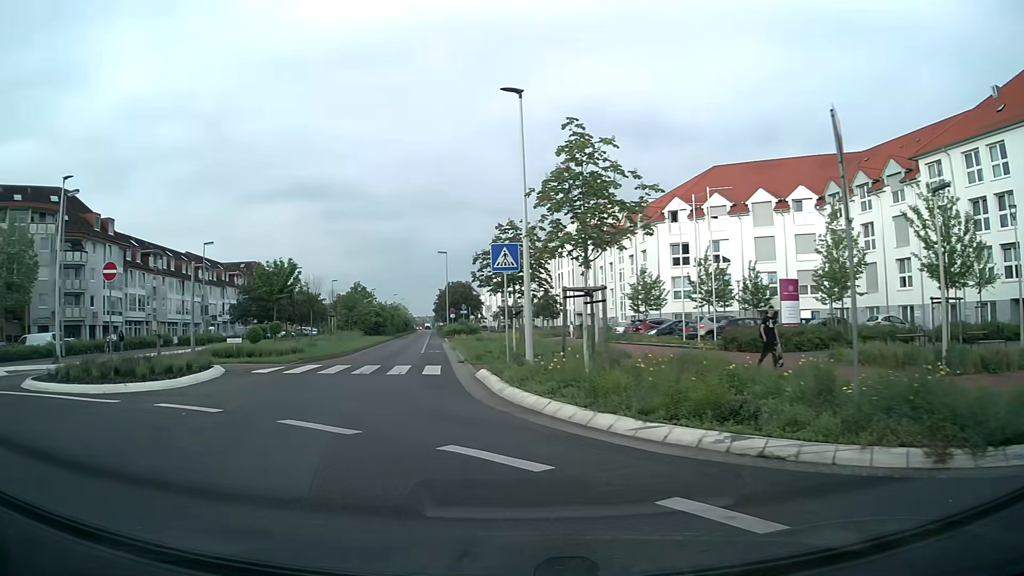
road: secondary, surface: asphalt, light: Day
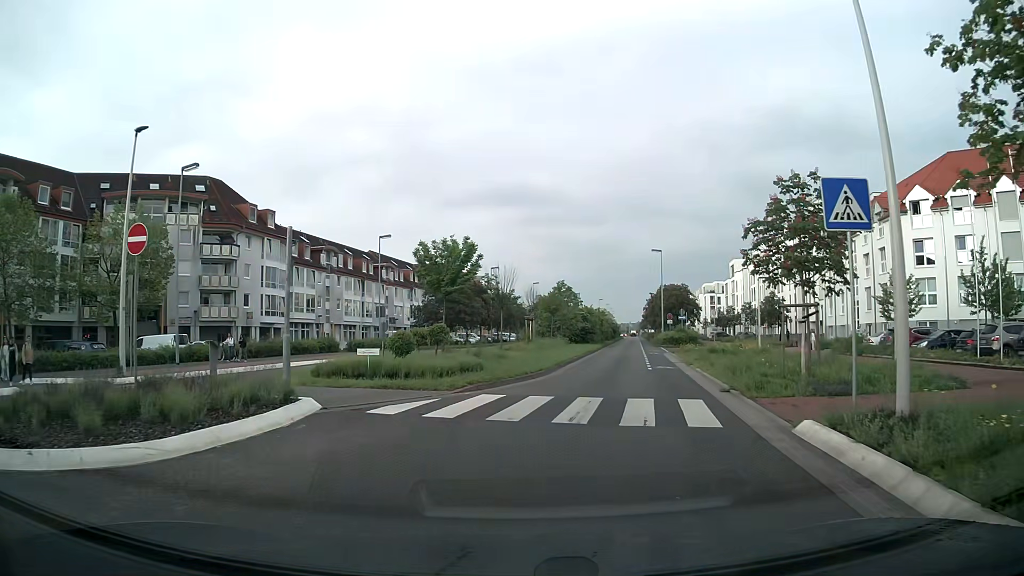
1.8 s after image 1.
(-1.8, +9.0) m; -18°
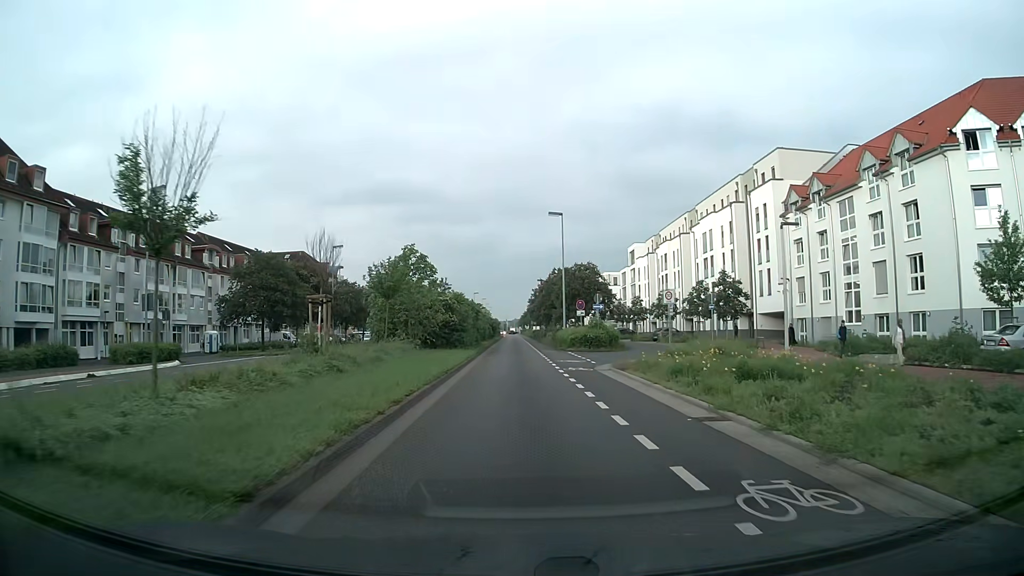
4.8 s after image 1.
(+2.4, +22.1) m; +11°
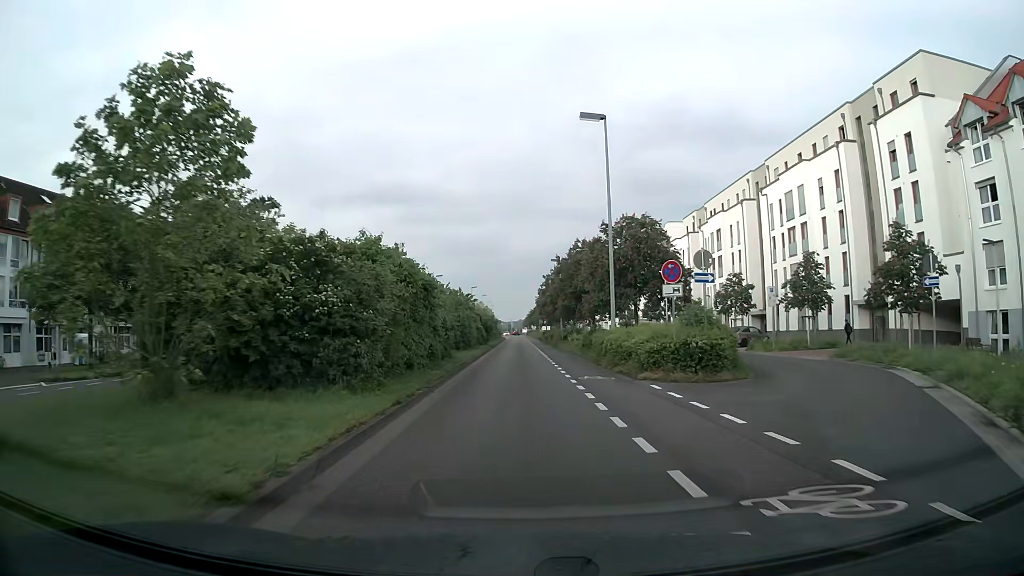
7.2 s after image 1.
(-0.2, +24.5) m; 0°
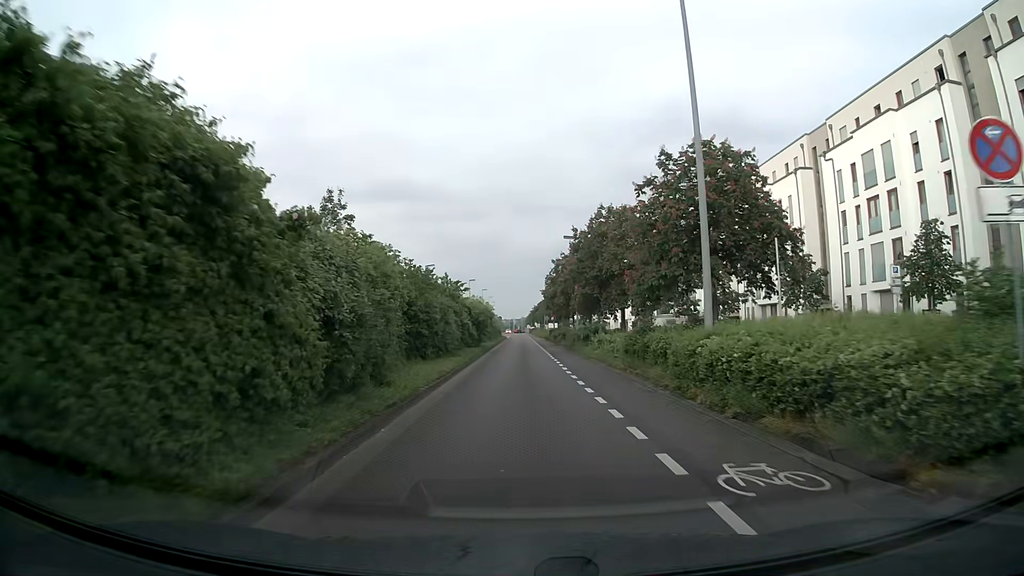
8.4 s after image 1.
(-0.1, +13.3) m; 0°
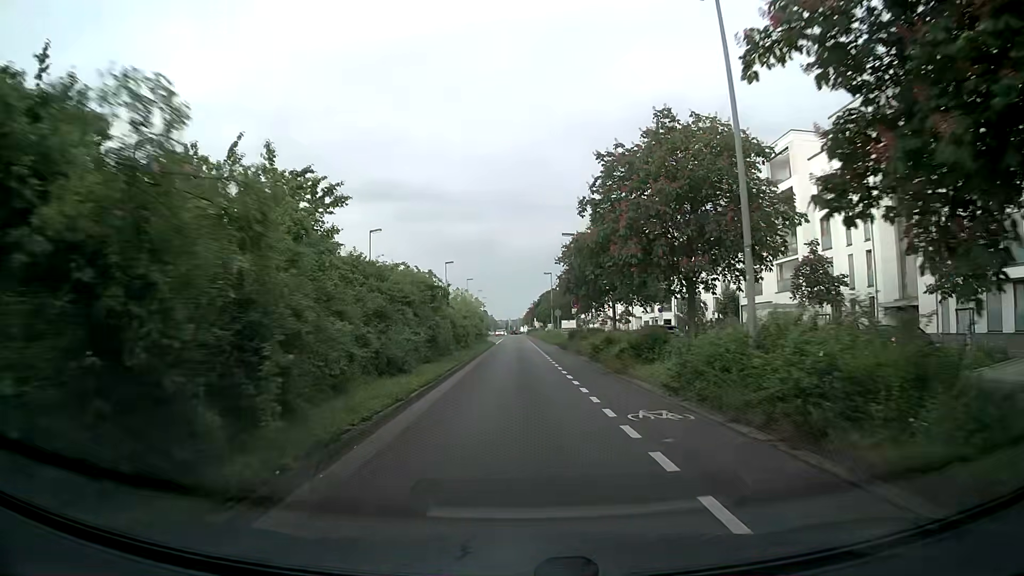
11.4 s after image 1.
(+0.1, +34.1) m; 0°
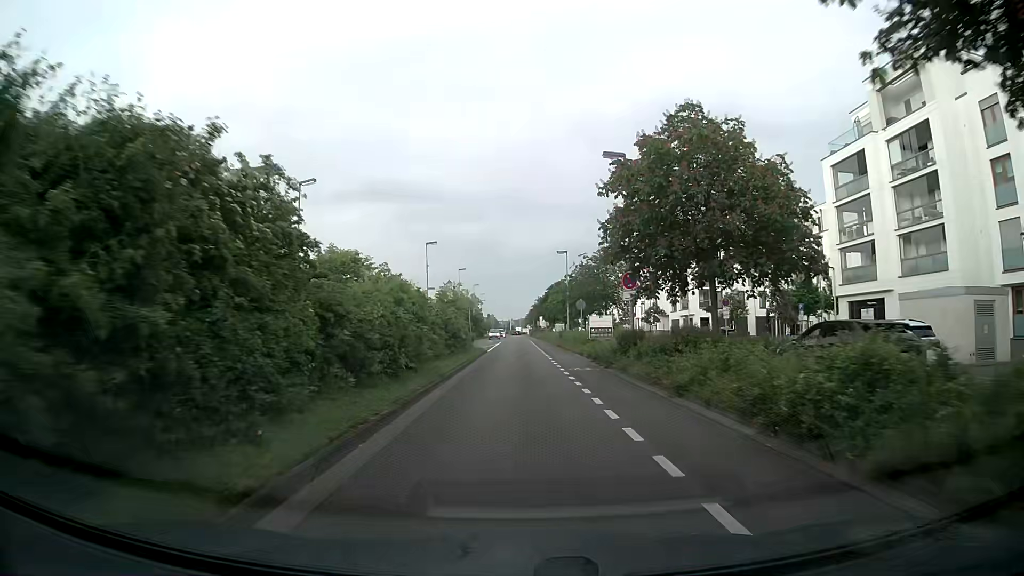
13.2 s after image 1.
(-0.1, +20.5) m; -1°
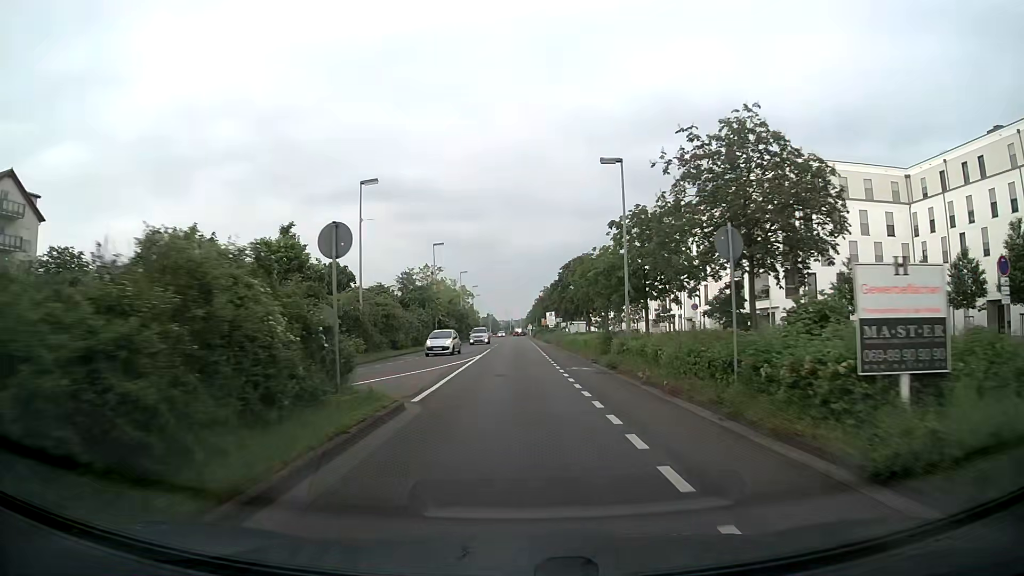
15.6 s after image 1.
(+0.4, +29.1) m; +1°
